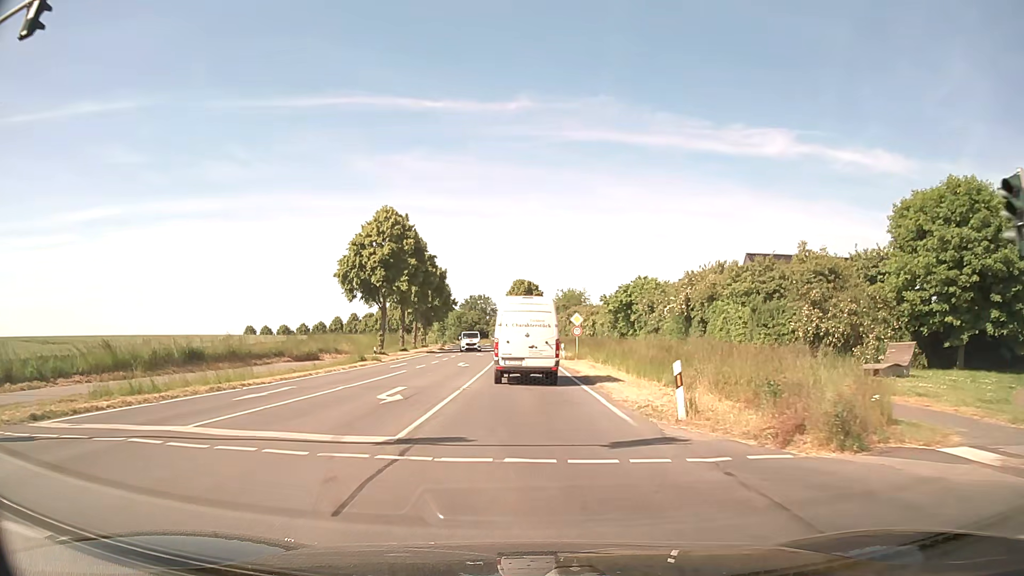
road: secondary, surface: asphalt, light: Day
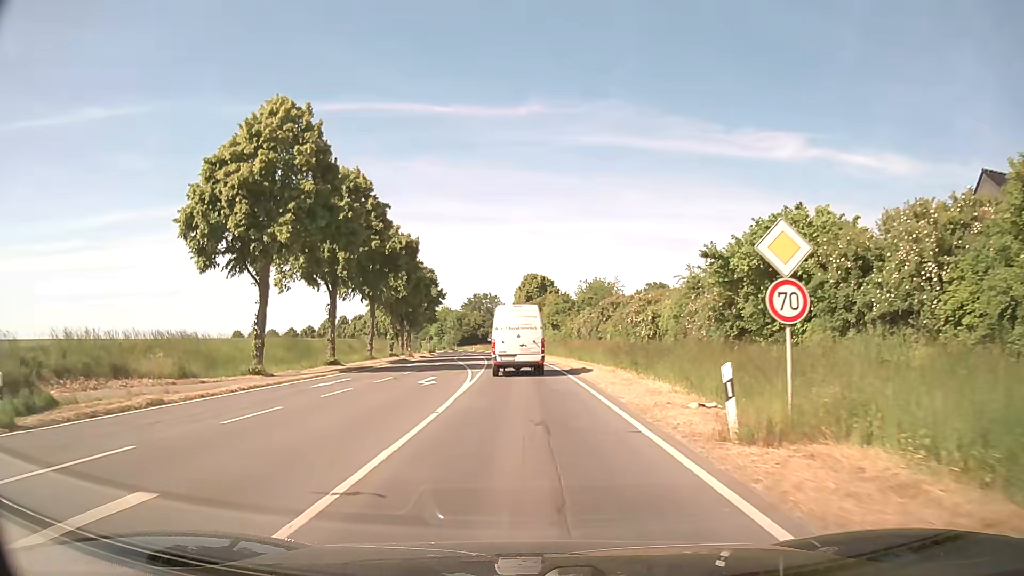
(-0.1, +34.6) m; -1°
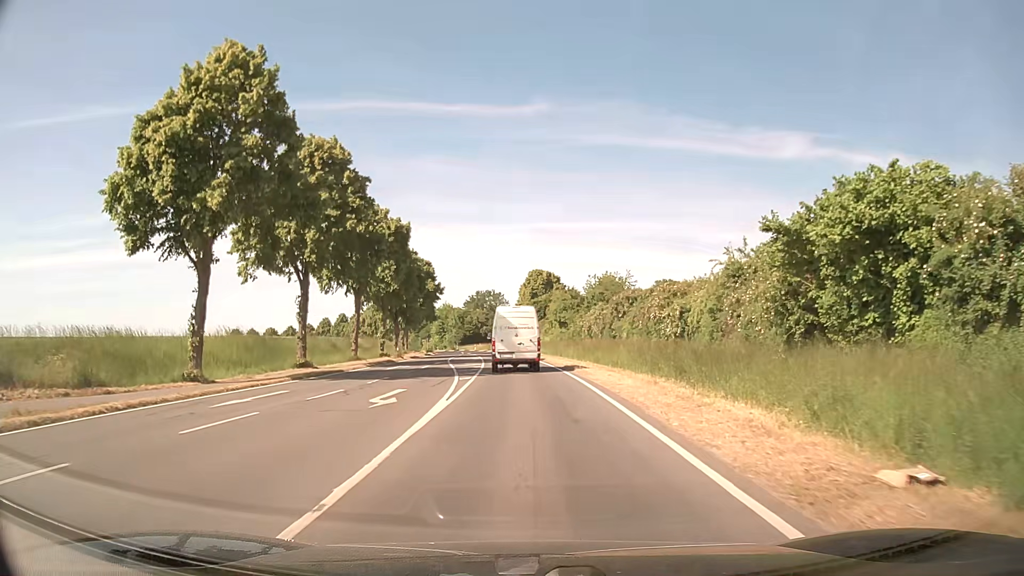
(0.0, +7.6) m; -1°
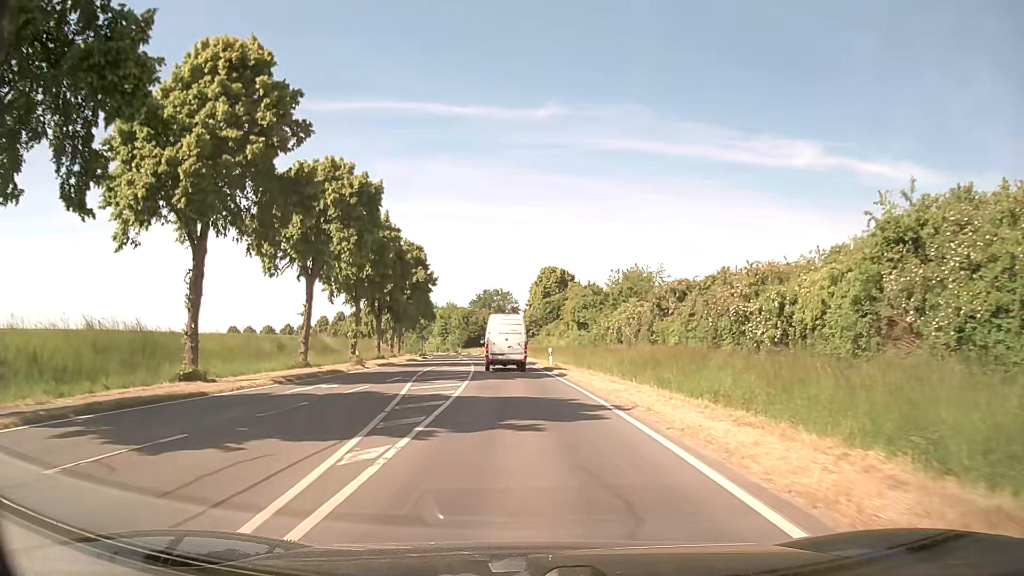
(-0.1, +15.9) m; -1°
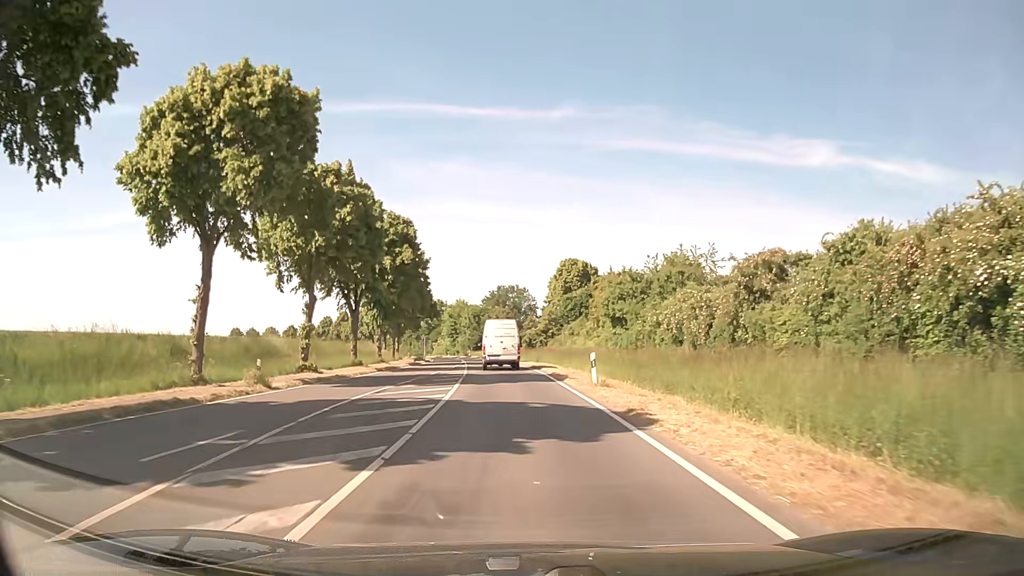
(-0.2, +16.6) m; -1°
